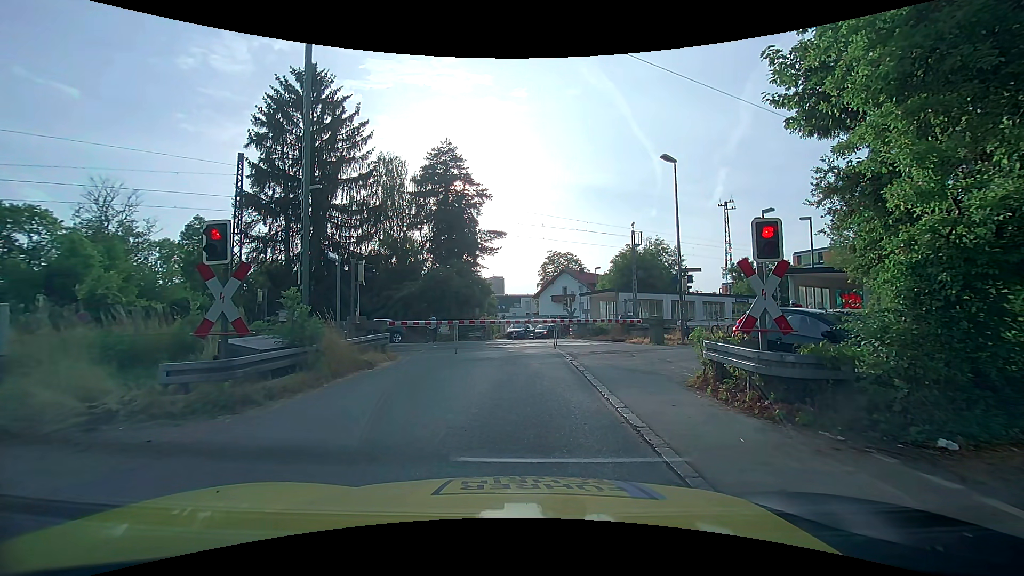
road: unclassified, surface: asphalt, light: Day
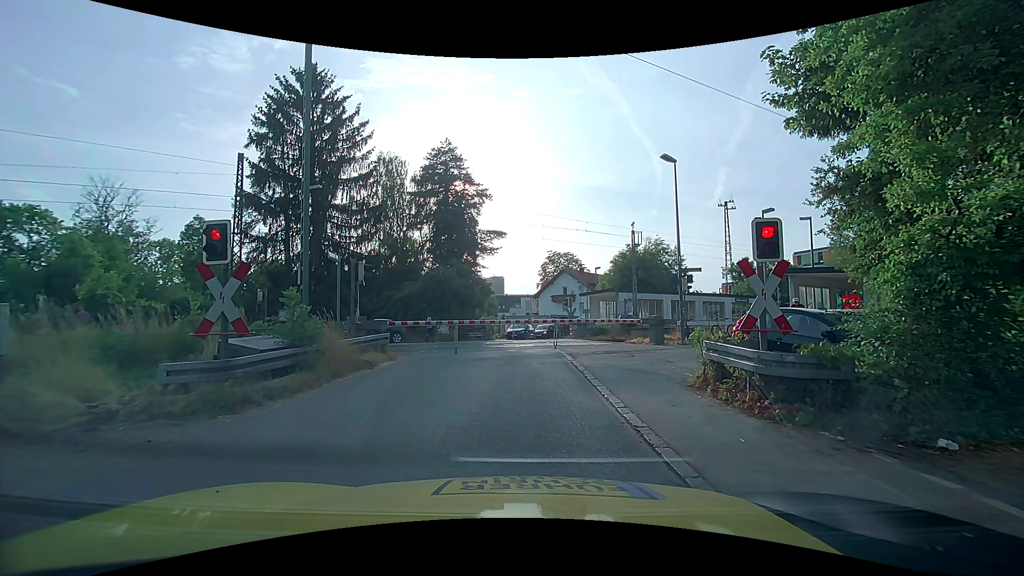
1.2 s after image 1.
(0.0, 0.0) m; 0°
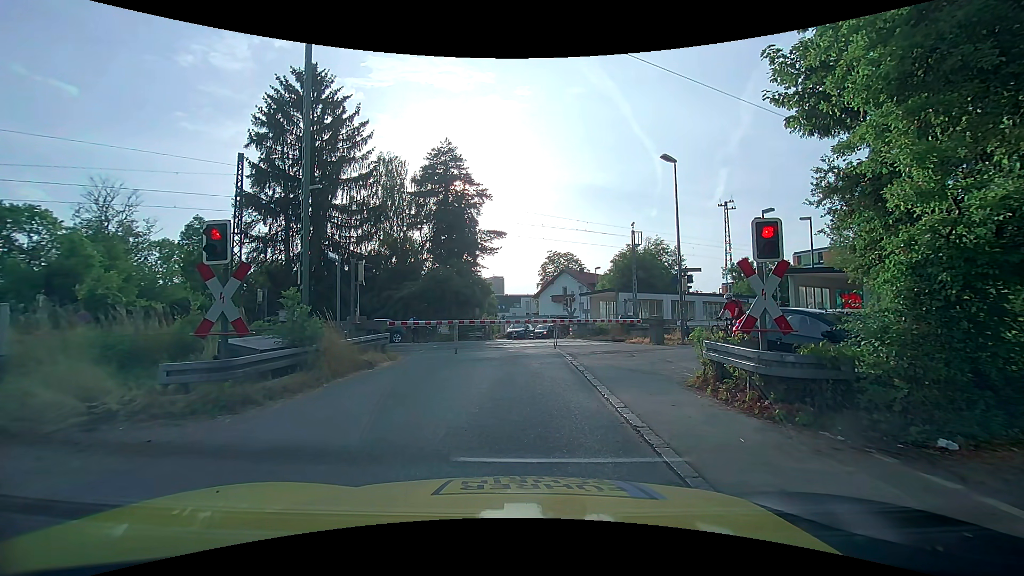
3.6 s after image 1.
(0.0, 0.0) m; 0°
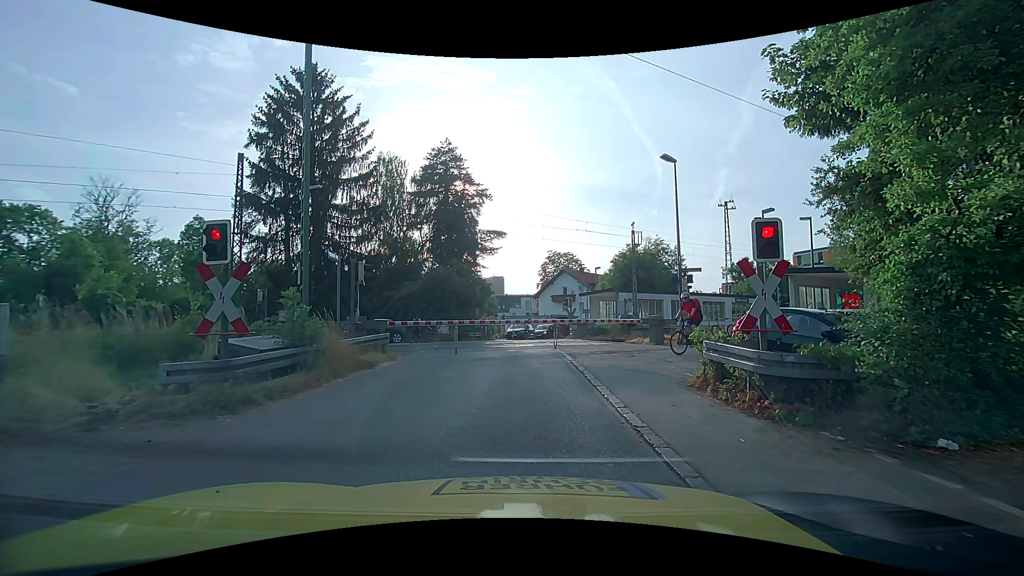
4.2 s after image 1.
(0.0, 0.0) m; 0°
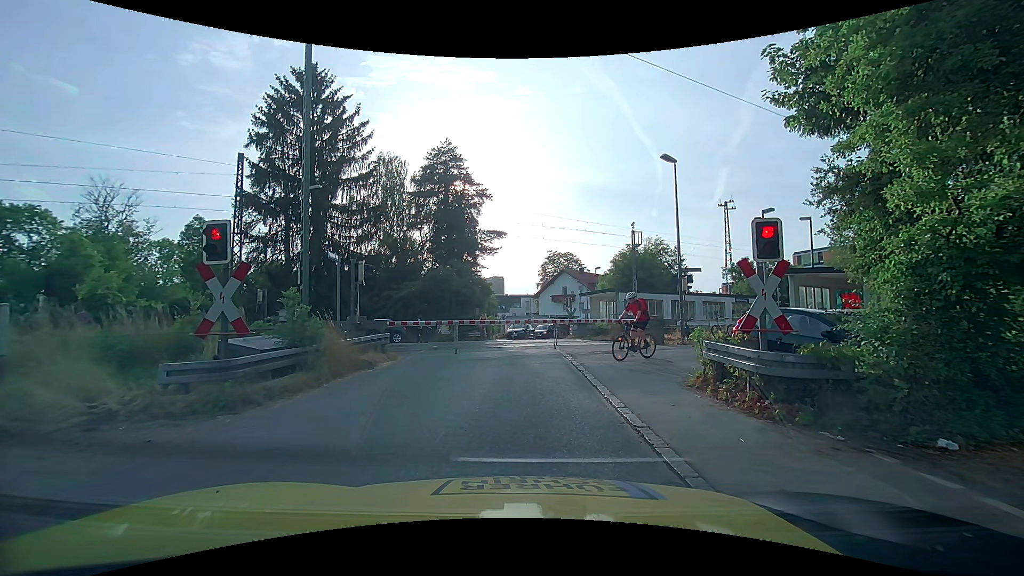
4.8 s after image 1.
(0.0, 0.0) m; 0°
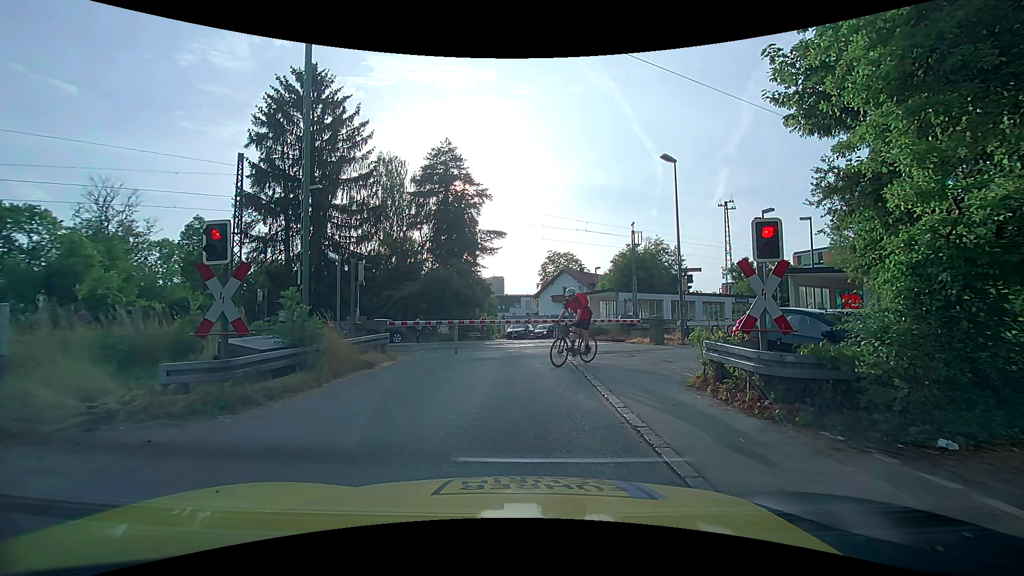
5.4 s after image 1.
(0.0, 0.0) m; 0°
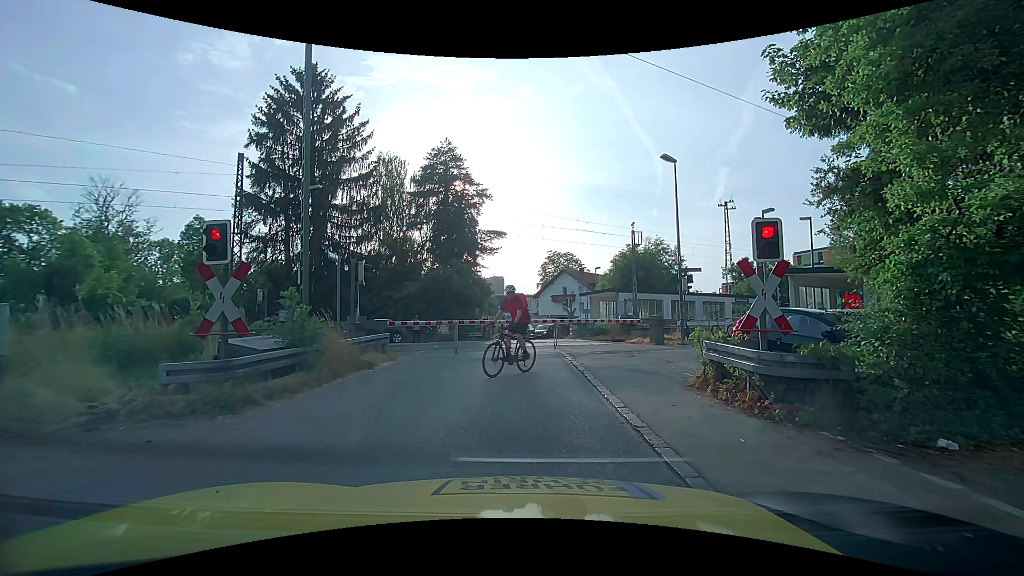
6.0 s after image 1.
(0.0, 0.0) m; 0°
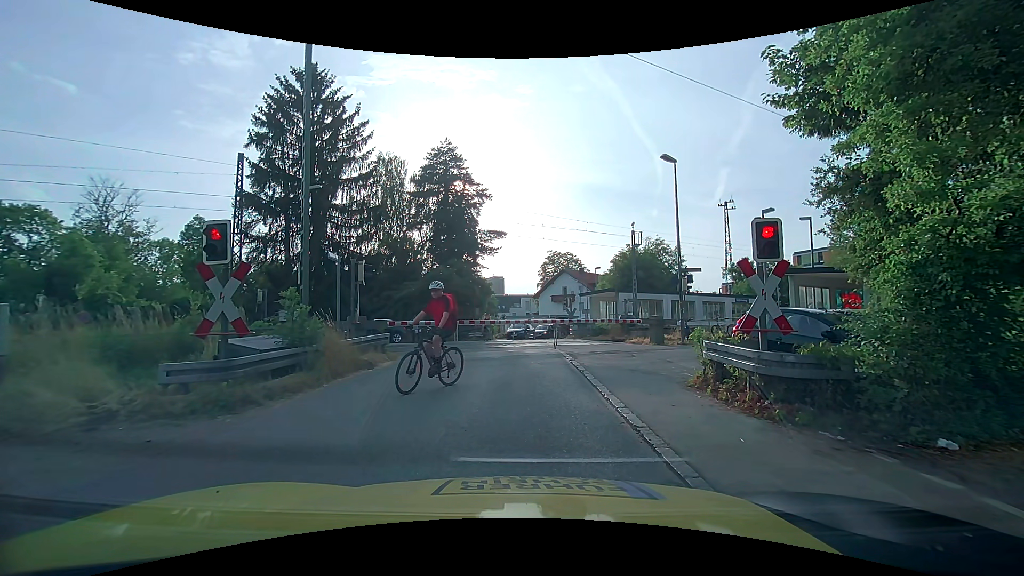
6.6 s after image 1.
(0.0, 0.0) m; 0°
